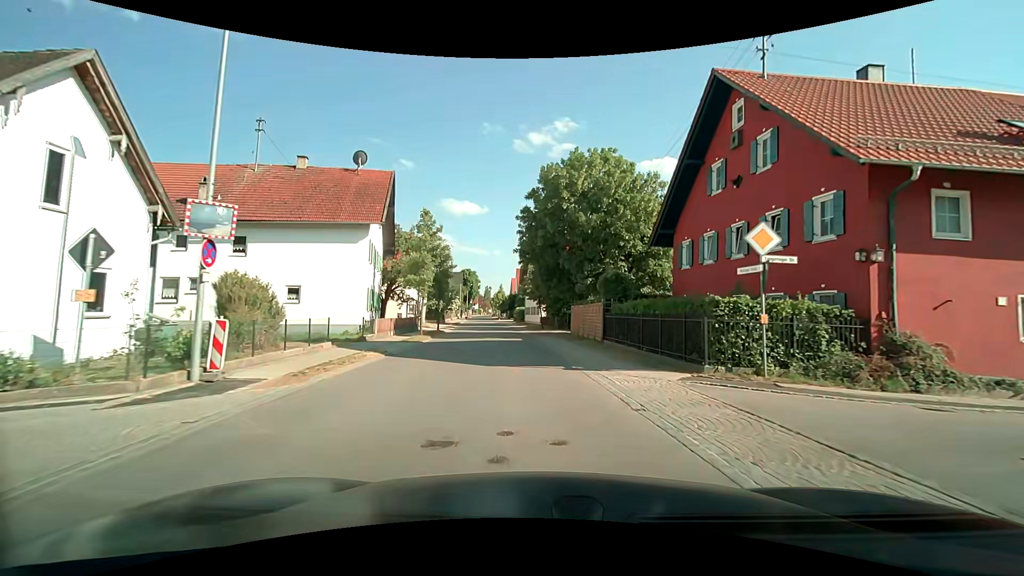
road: tertiary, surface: asphalt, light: Day
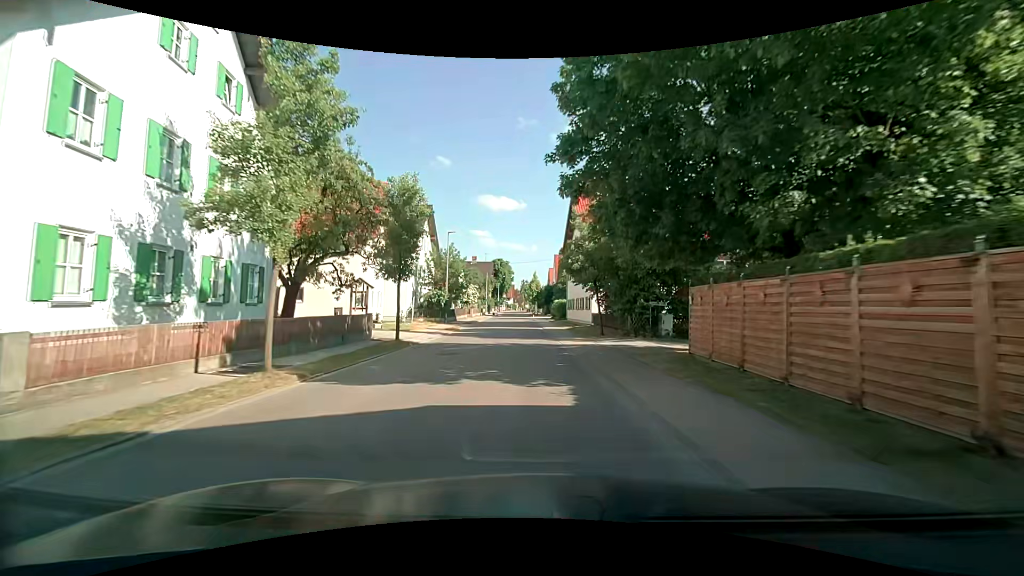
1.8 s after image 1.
(-0.8, +20.3) m; -5°
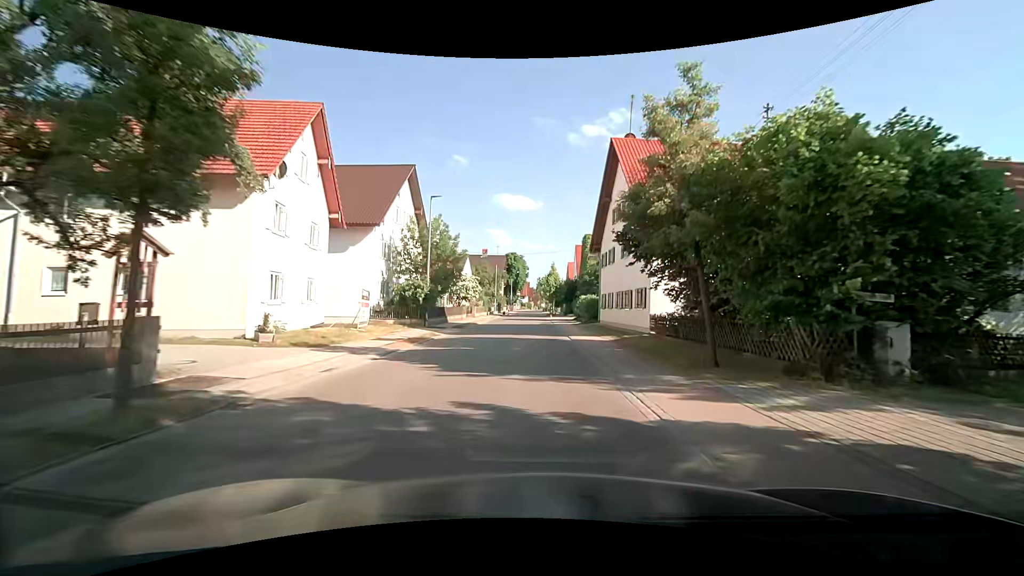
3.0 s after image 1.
(-0.3, +14.0) m; -1°
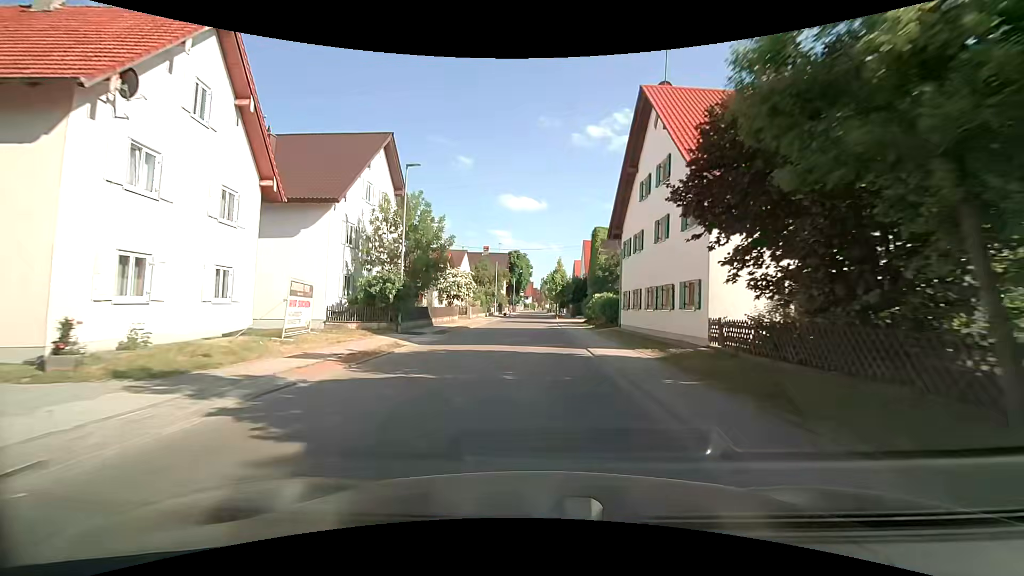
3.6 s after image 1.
(-0.1, +7.0) m; -1°
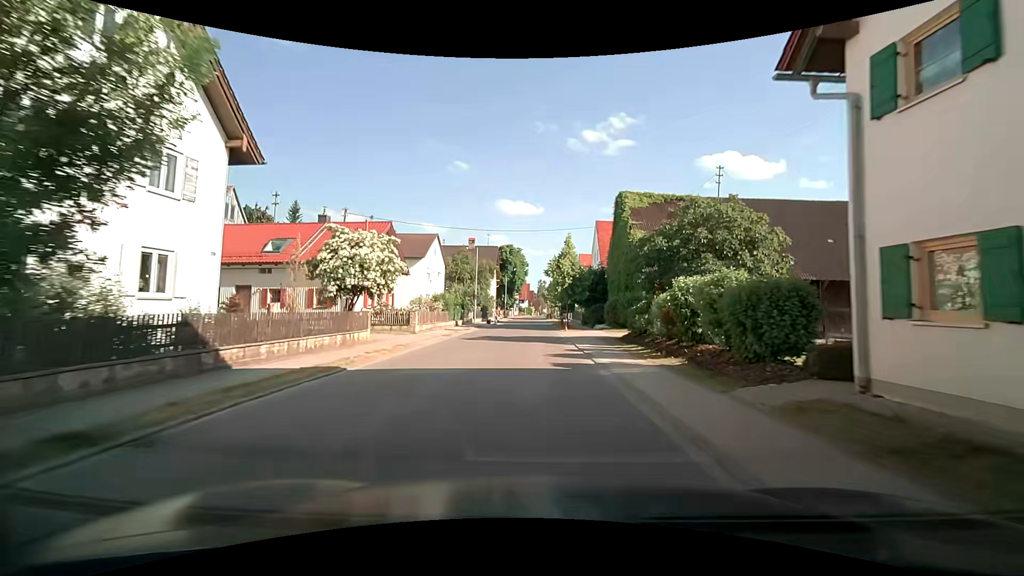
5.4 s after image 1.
(+0.1, +21.0) m; 0°
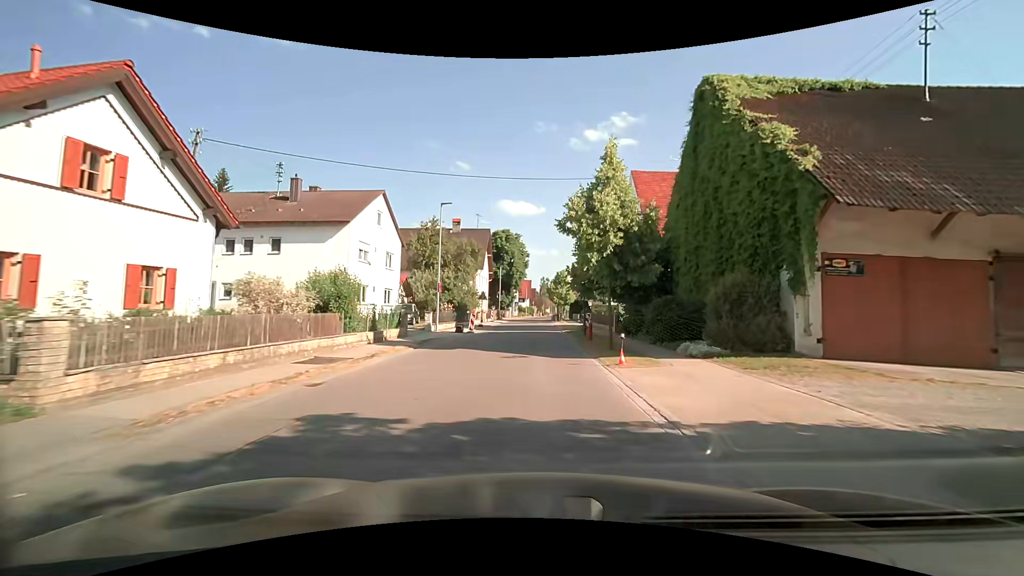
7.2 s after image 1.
(+0.1, +21.0) m; +1°
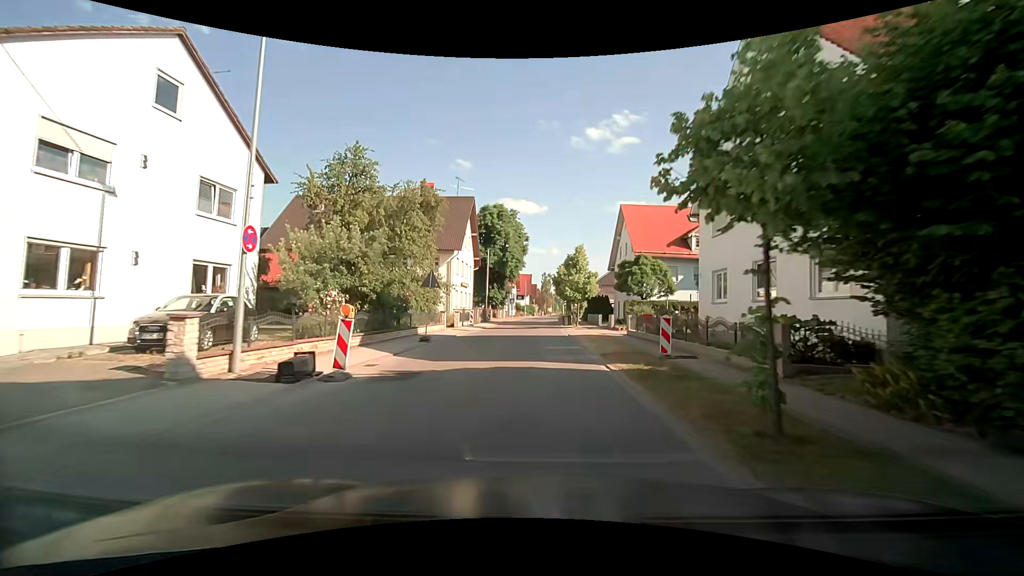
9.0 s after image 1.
(-0.1, +21.2) m; 0°
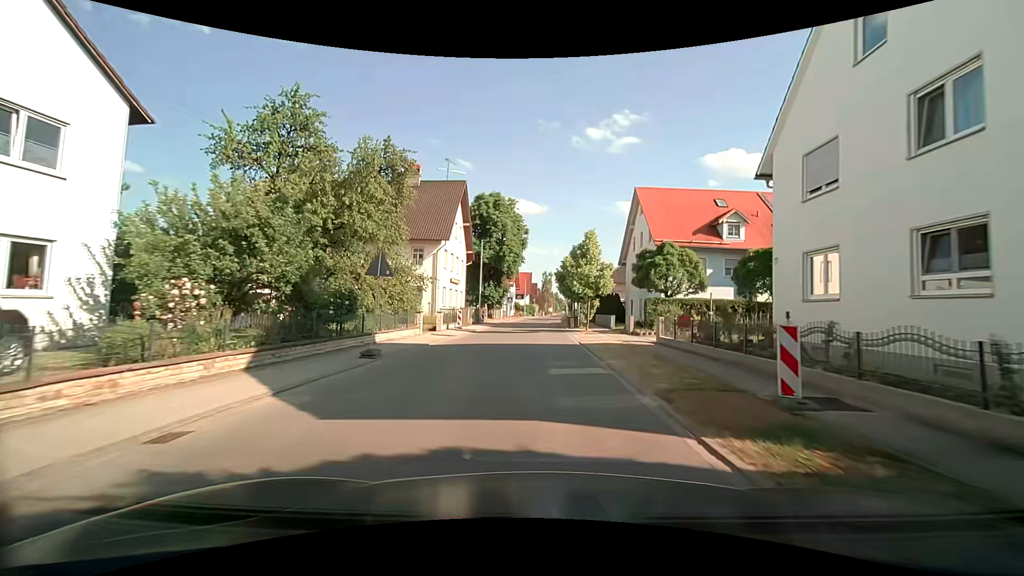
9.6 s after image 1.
(0.0, +7.0) m; 0°
(0, +10) (0, +20) (0, +30) (0, +40) (0, +50) (+1, +60) (+1, +70) (+2, +80) (+2, +90) (+3, +100) m
